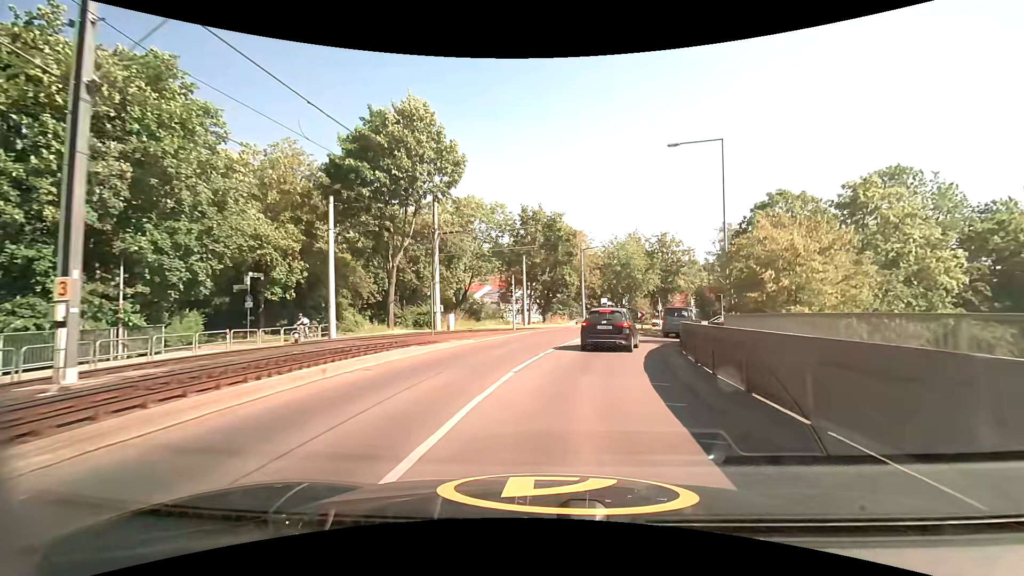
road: secondary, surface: asphalt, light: Day
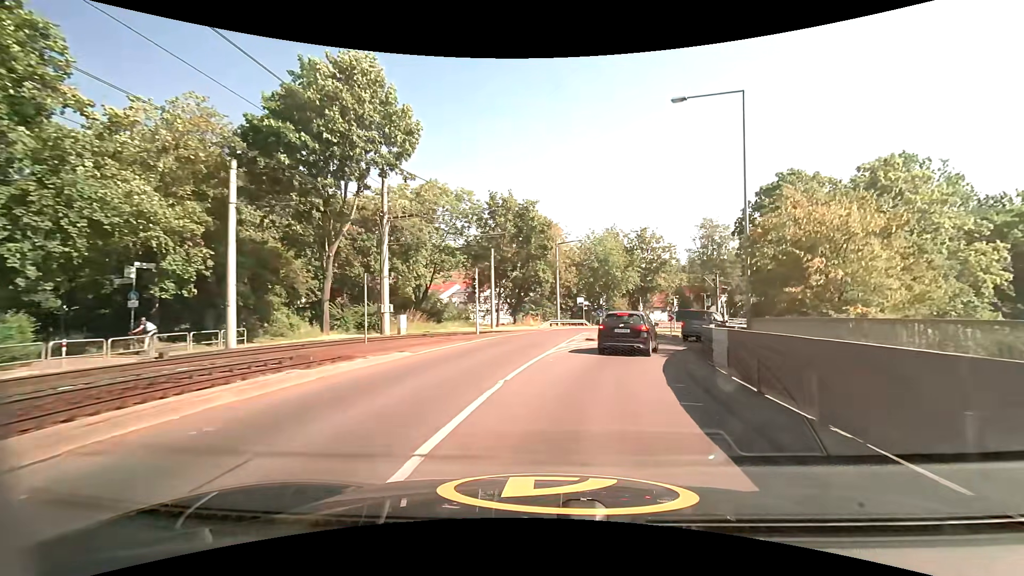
(+0.1, +6.1) m; +3°
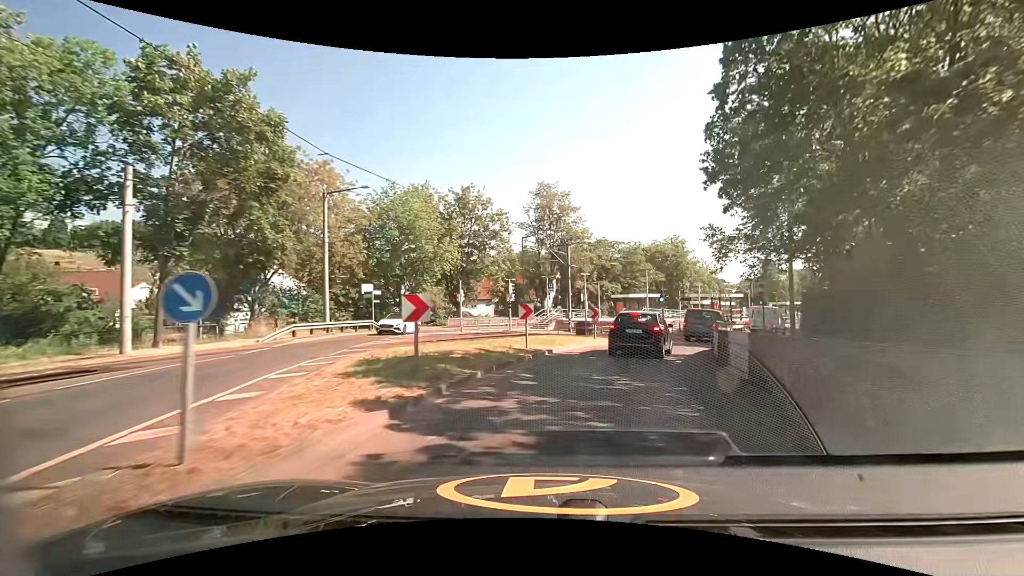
(+3.8, +22.6) m; +20°
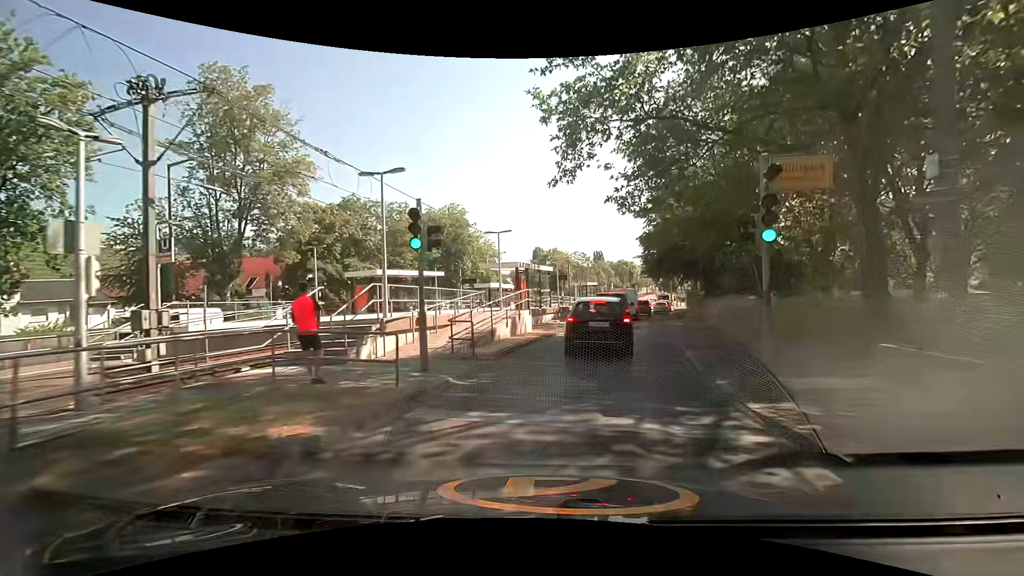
(+5.6, +25.1) m; +26°
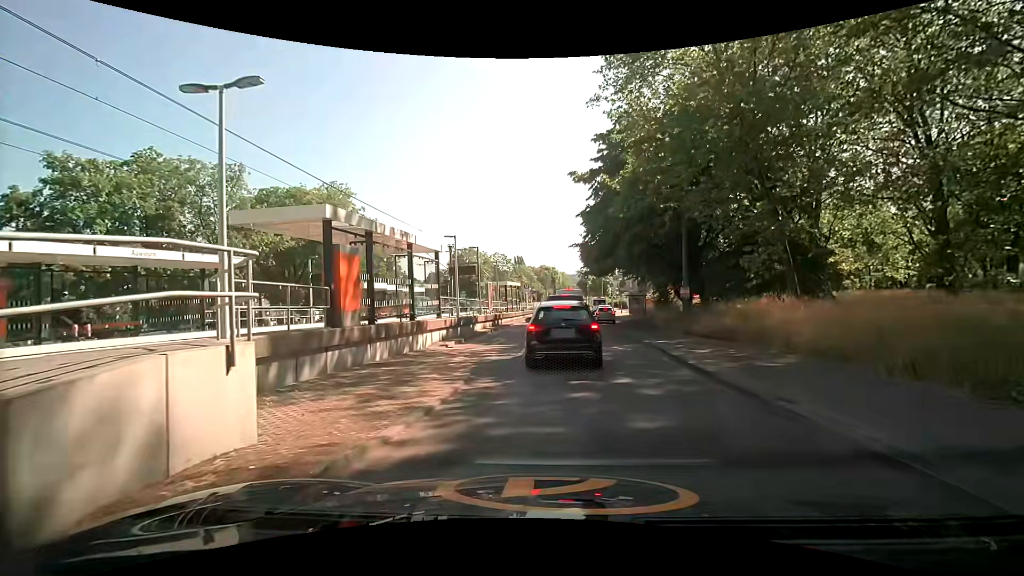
(+0.9, +16.6) m; +8°
